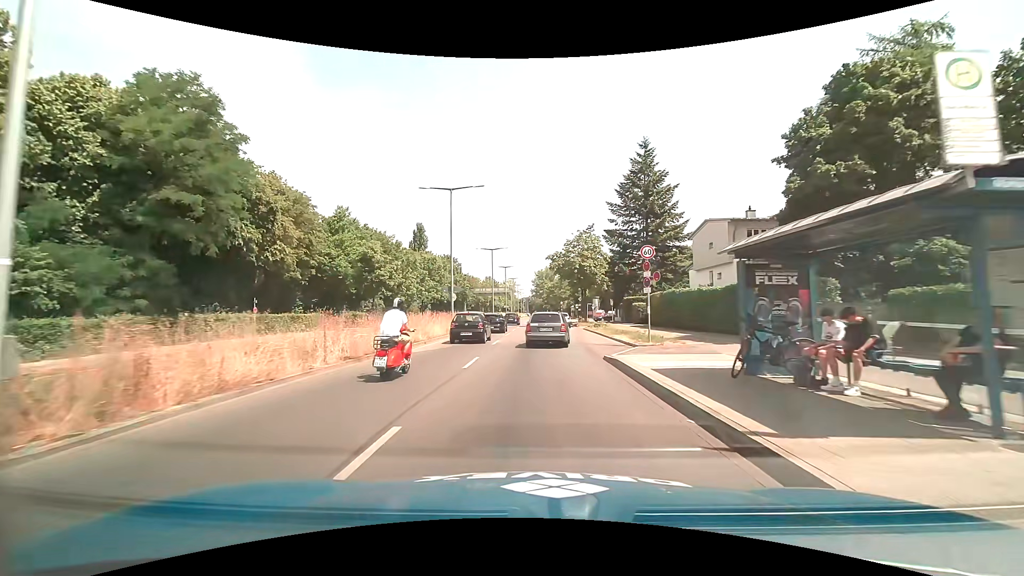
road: primary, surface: asphalt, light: Day
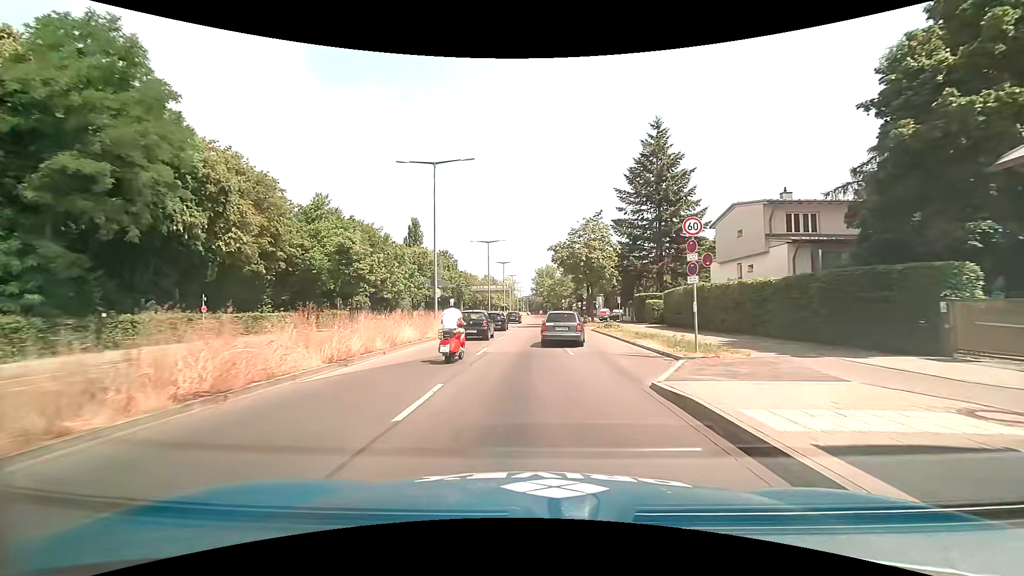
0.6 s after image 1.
(0.0, +6.2) m; 0°
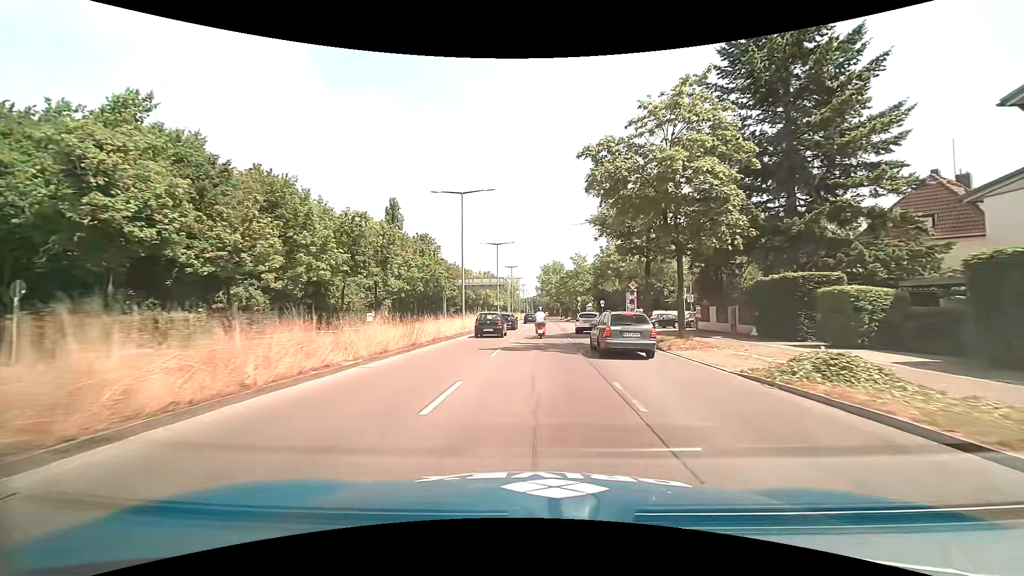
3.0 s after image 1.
(0.0, +27.3) m; -1°
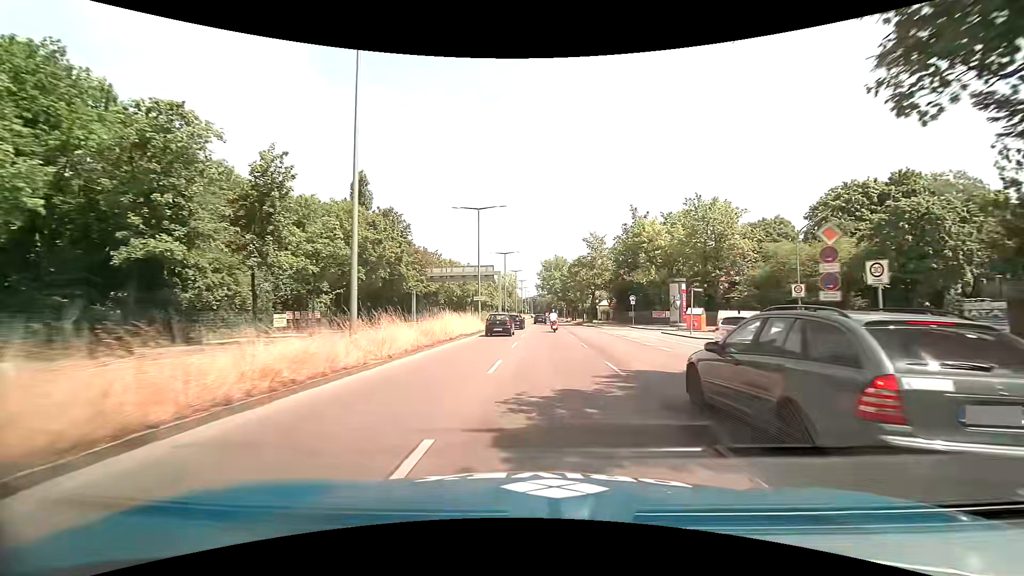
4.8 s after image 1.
(0.0, +22.7) m; 0°
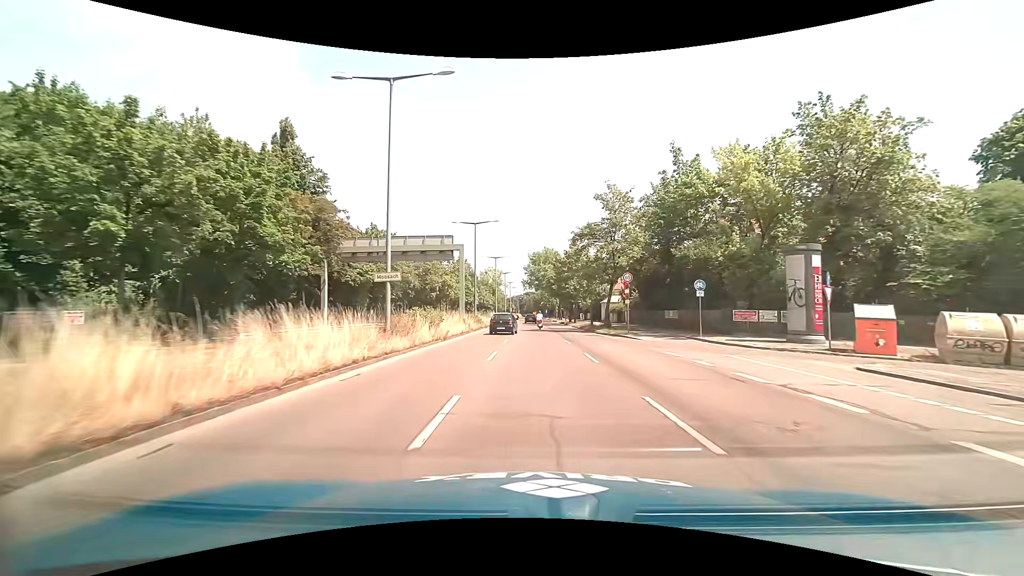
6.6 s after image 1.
(+0.2, +24.3) m; +1°
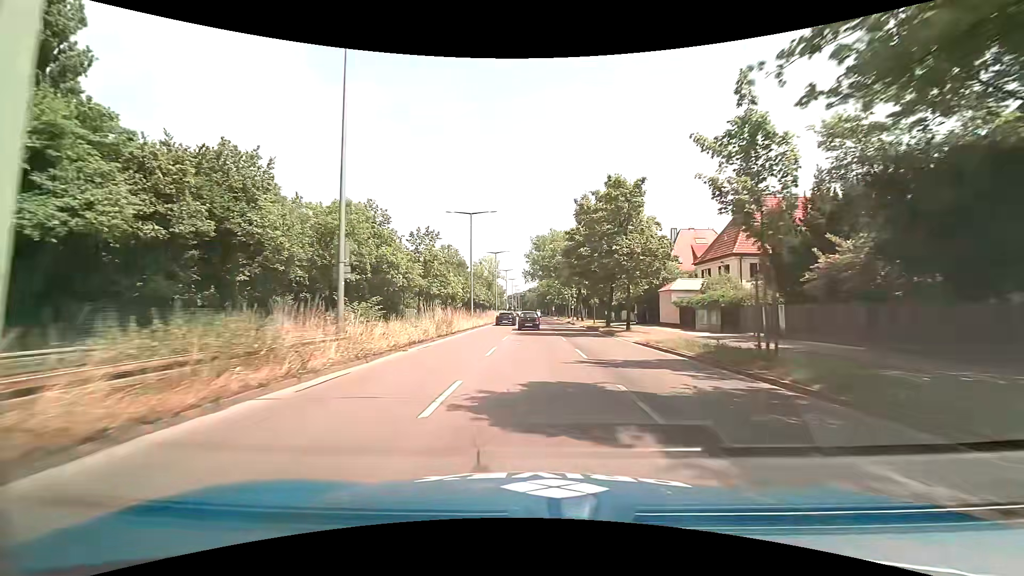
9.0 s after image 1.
(0.0, +35.2) m; 0°
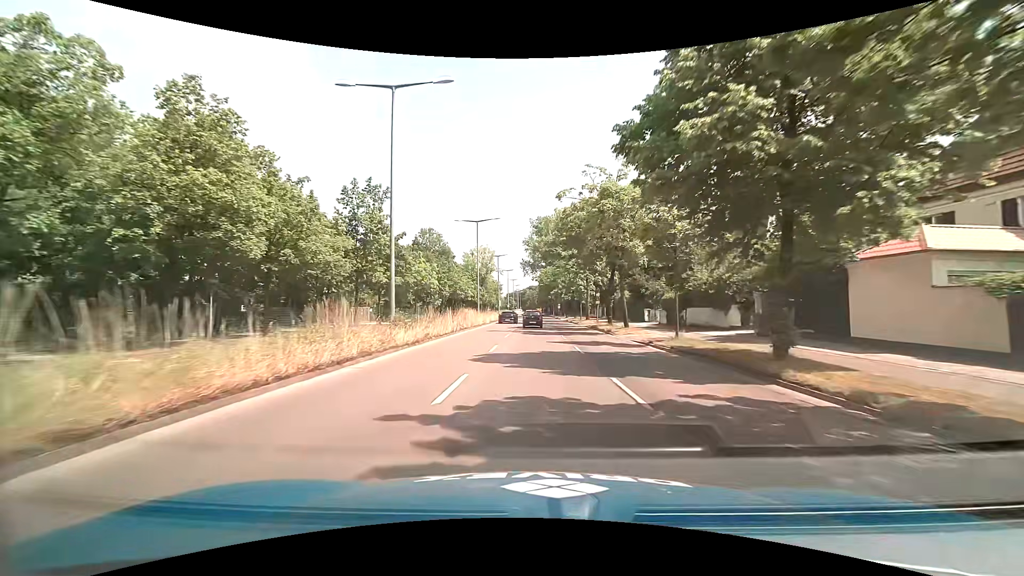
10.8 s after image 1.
(-0.1, +26.1) m; 0°
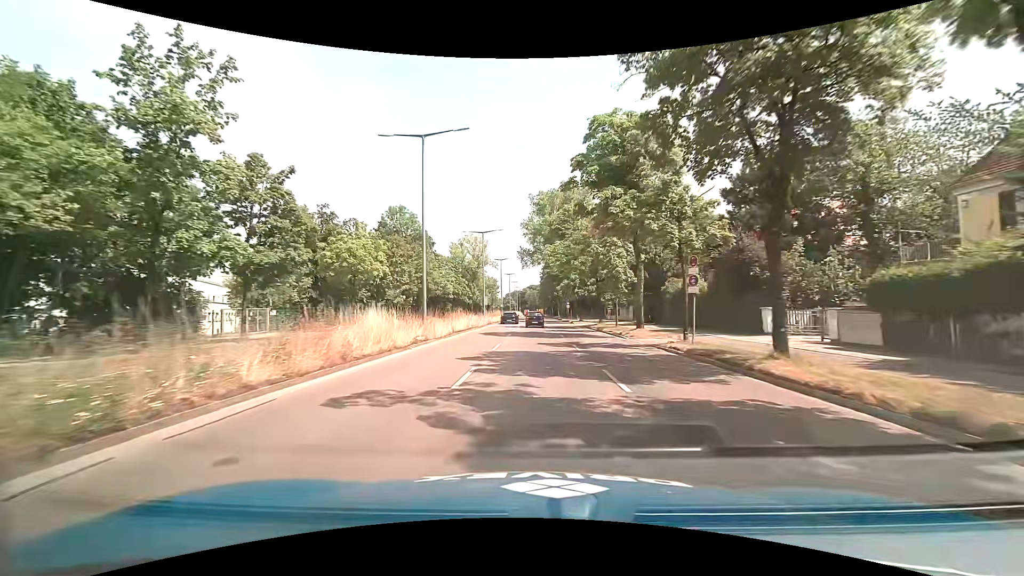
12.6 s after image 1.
(0.0, +25.7) m; 0°
(0, +10) (0, +20) (0, +30) (0, +40) (0, +50) (0, +60) (0, +70) (0, +80) (0, +90) (0, +100) m
